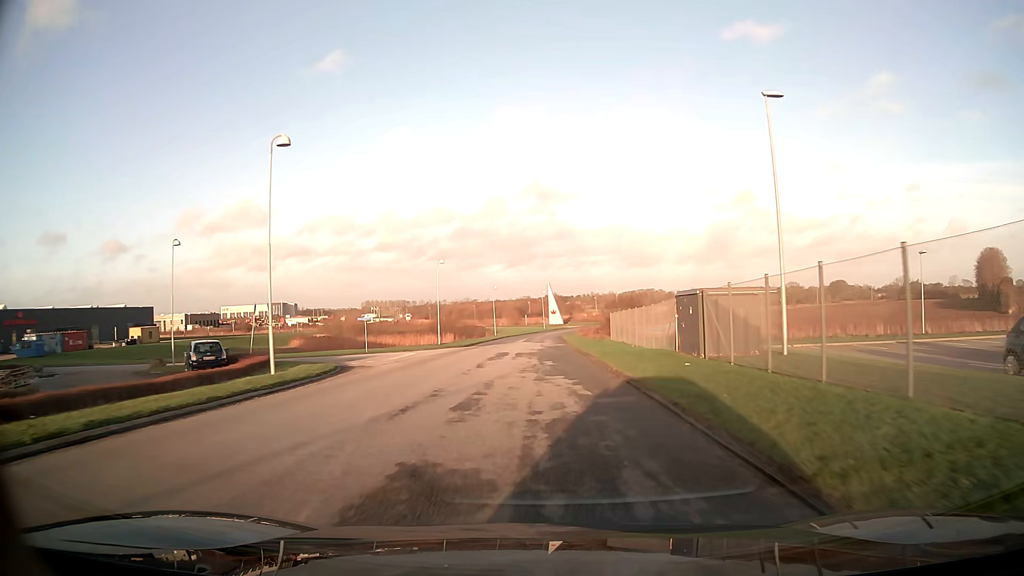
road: unclassified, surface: asphalt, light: Day
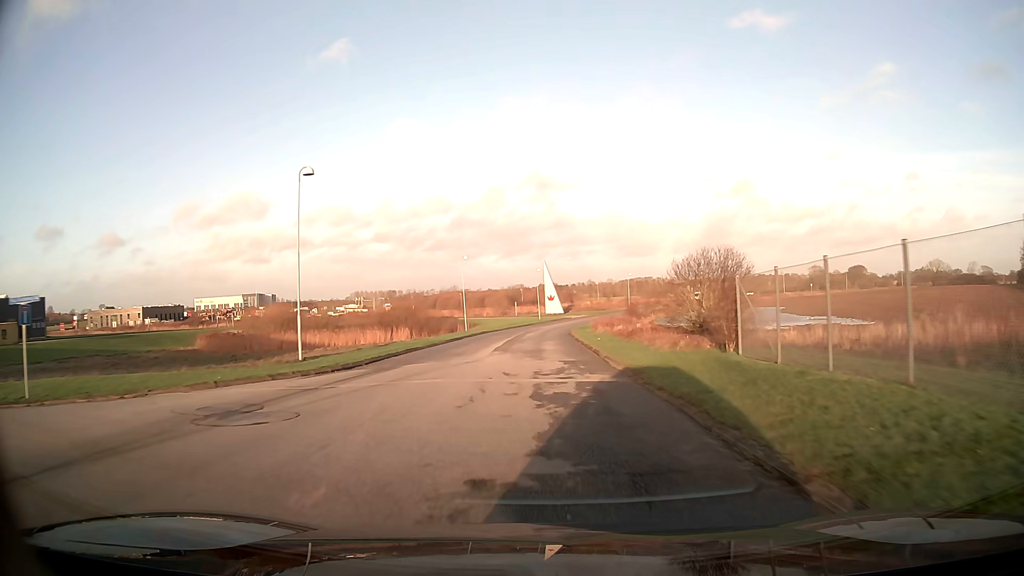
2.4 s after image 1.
(+0.1, +34.9) m; +1°
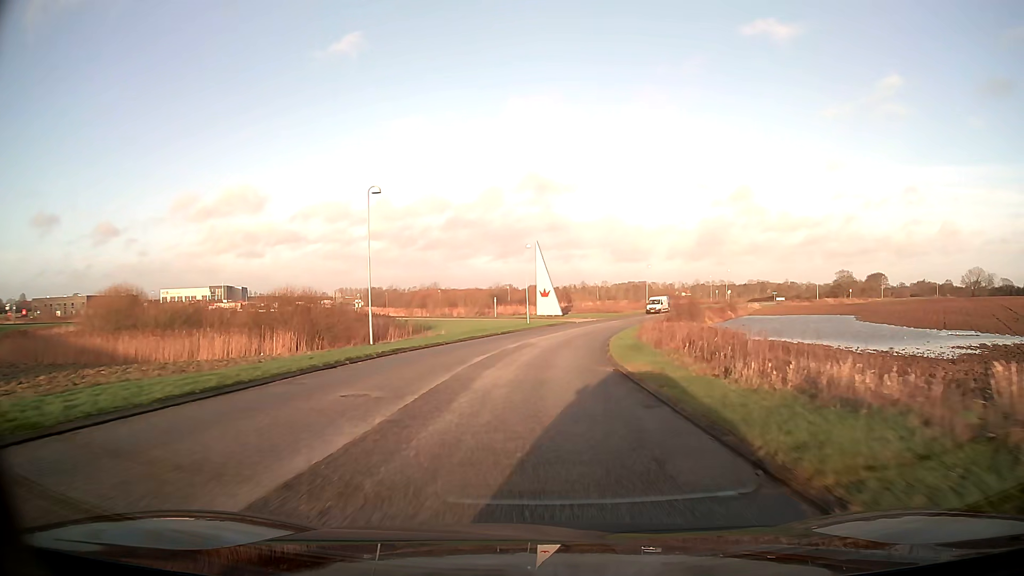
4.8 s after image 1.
(-0.1, +36.1) m; +1°
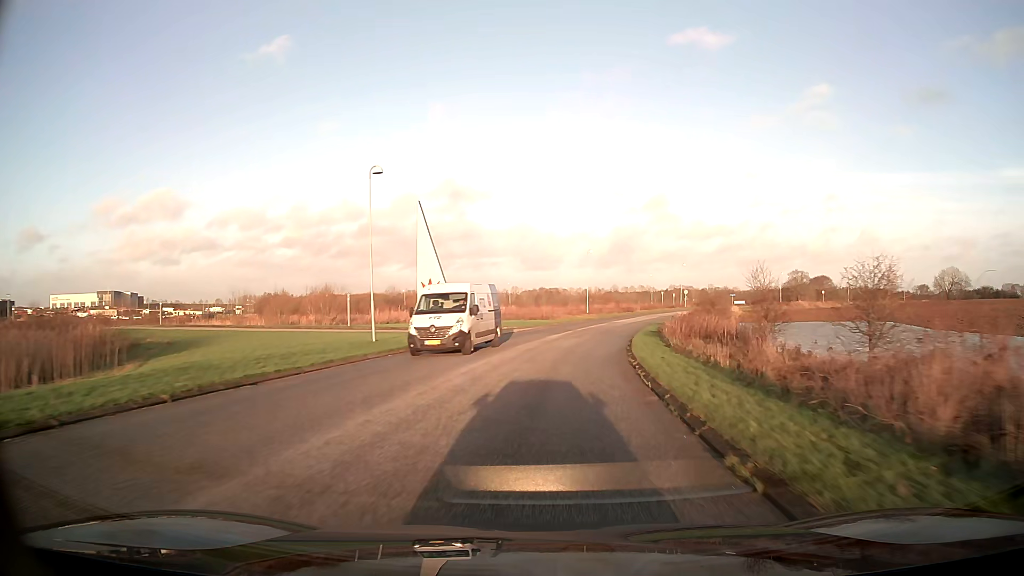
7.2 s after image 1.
(+1.9, +35.8) m; +7°
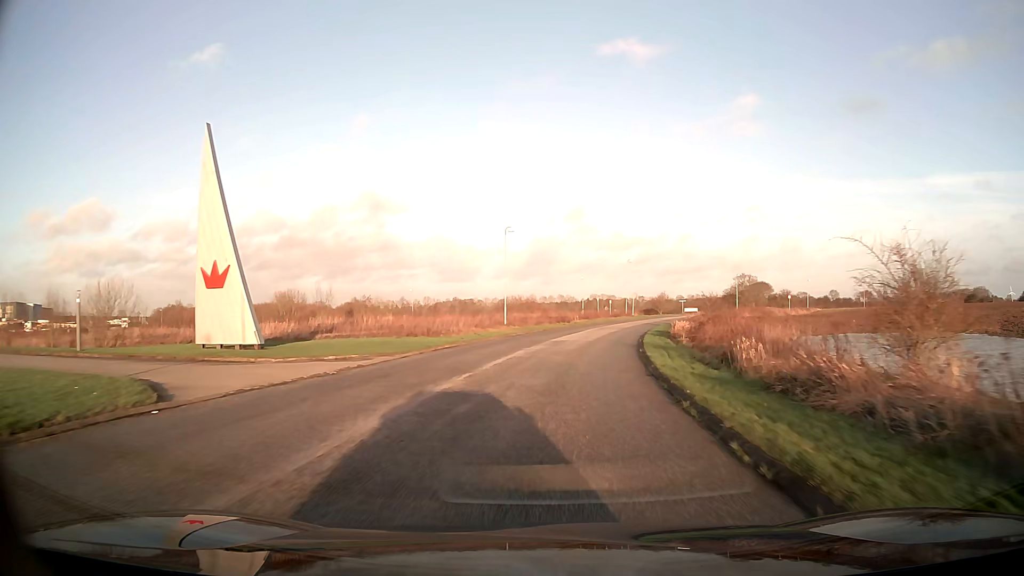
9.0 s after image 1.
(+1.7, +26.5) m; +7°
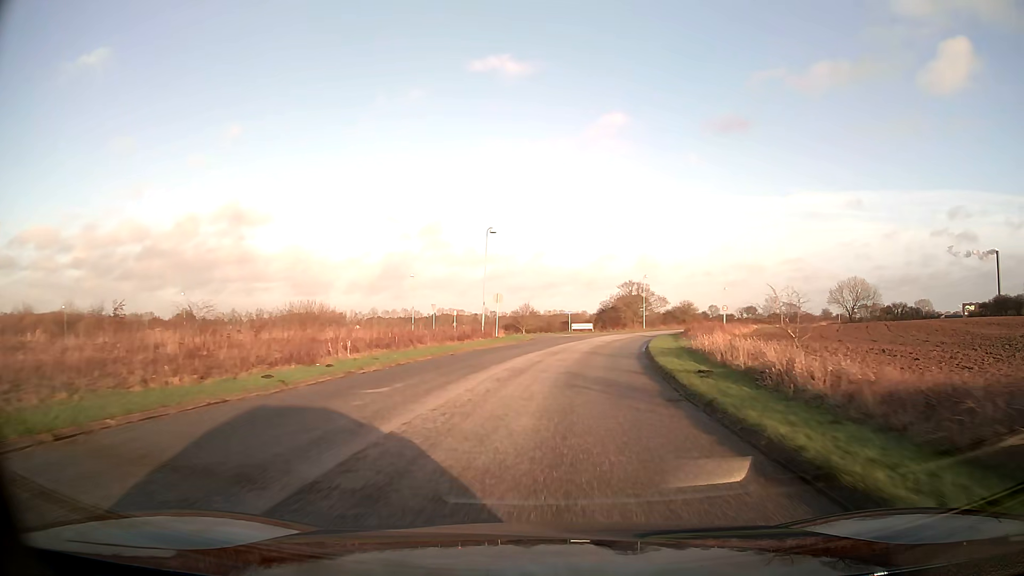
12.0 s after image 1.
(+4.8, +43.1) m; +13°
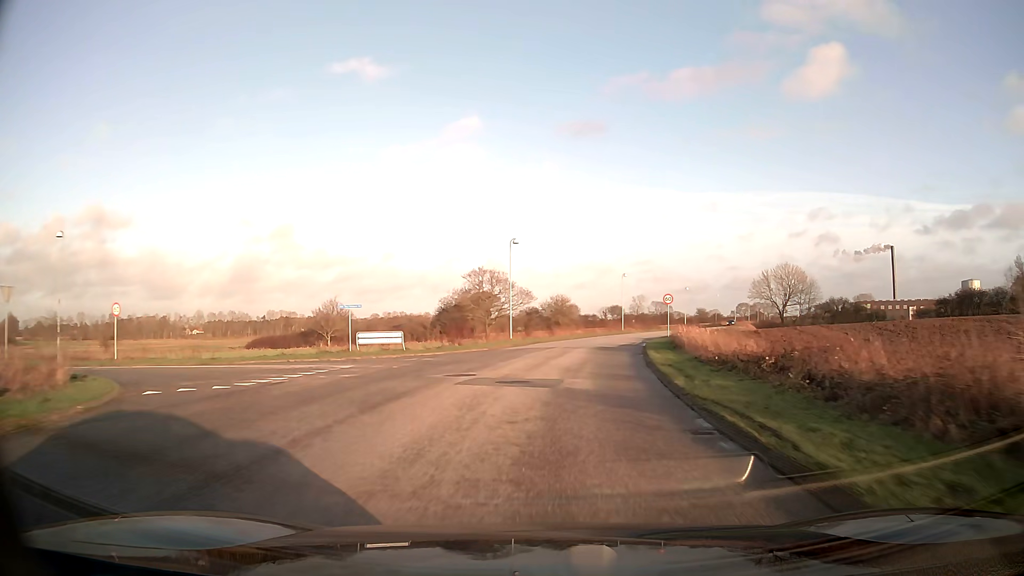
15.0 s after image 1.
(+5.0, +42.6) m; +13°
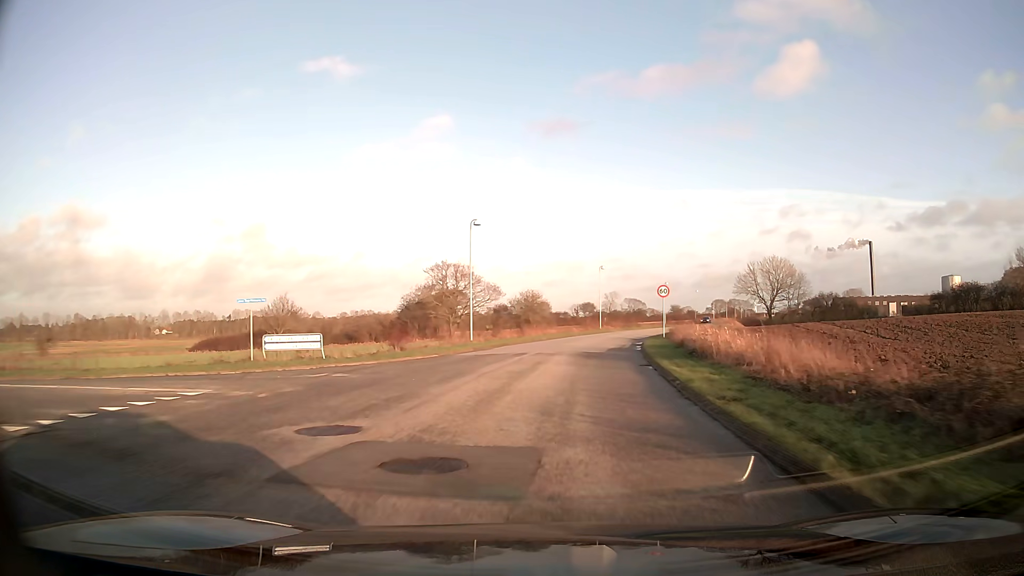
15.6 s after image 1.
(+0.2, +8.7) m; +2°
(0, +10) (+1, +20) (+2, +30) (+4, +40) (+6, +49) (+9, +59) (+12, +69) (+16, +78) (+19, +87) (+23, +97) m
